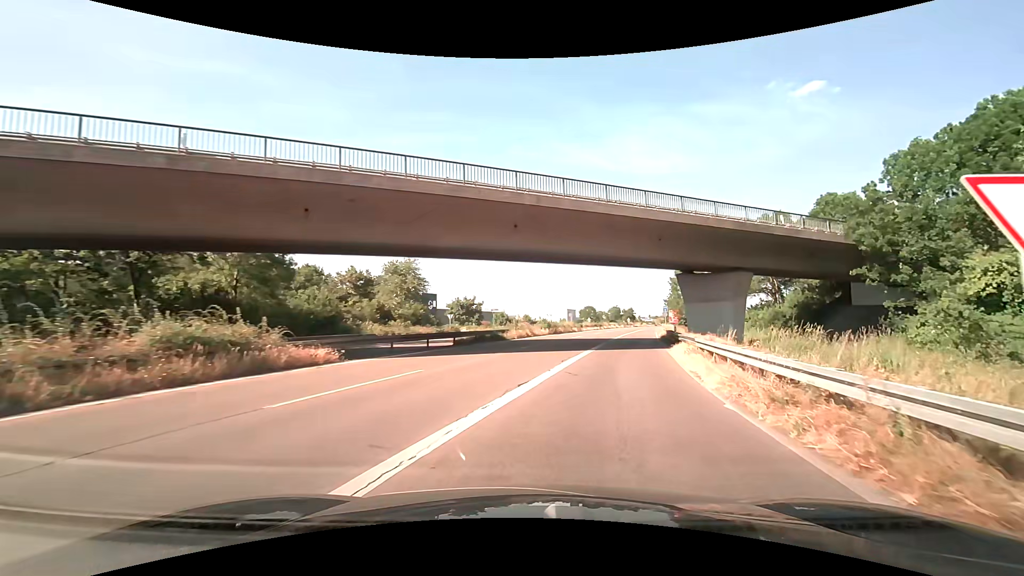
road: trunk_link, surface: asphalt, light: Day
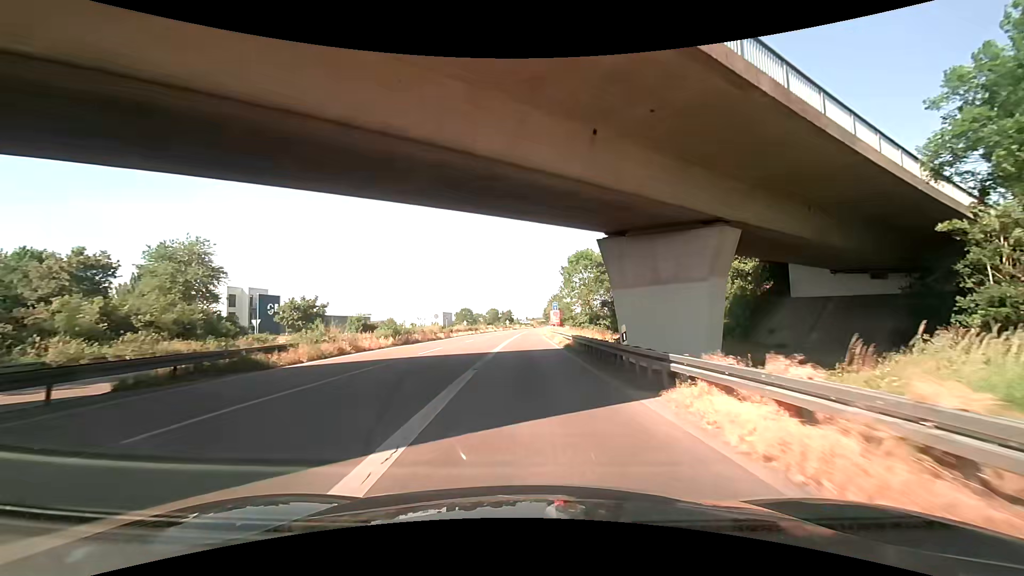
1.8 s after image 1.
(+2.8, +18.6) m; +14°
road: trunk
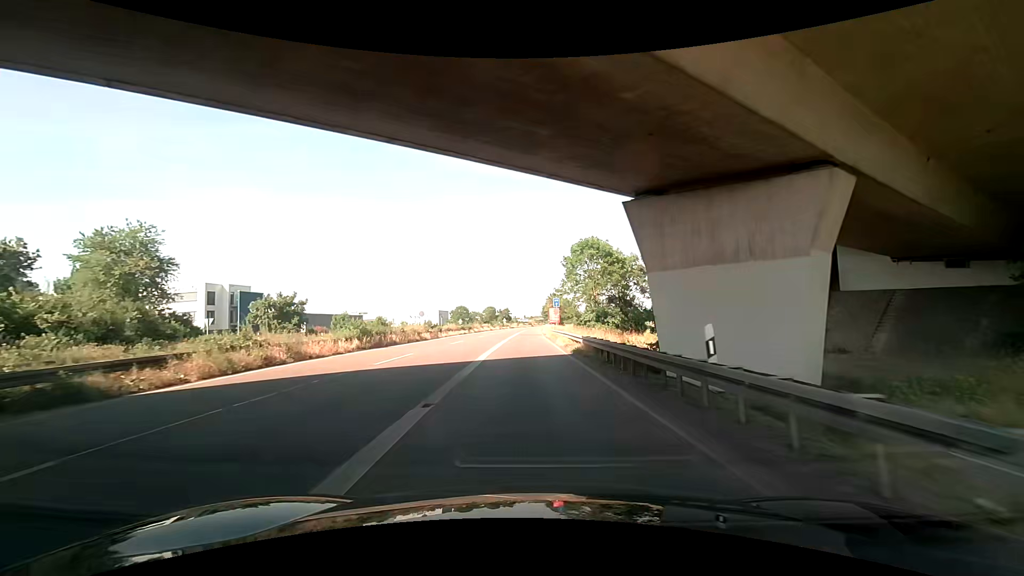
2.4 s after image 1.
(0.0, +6.9) m; 0°
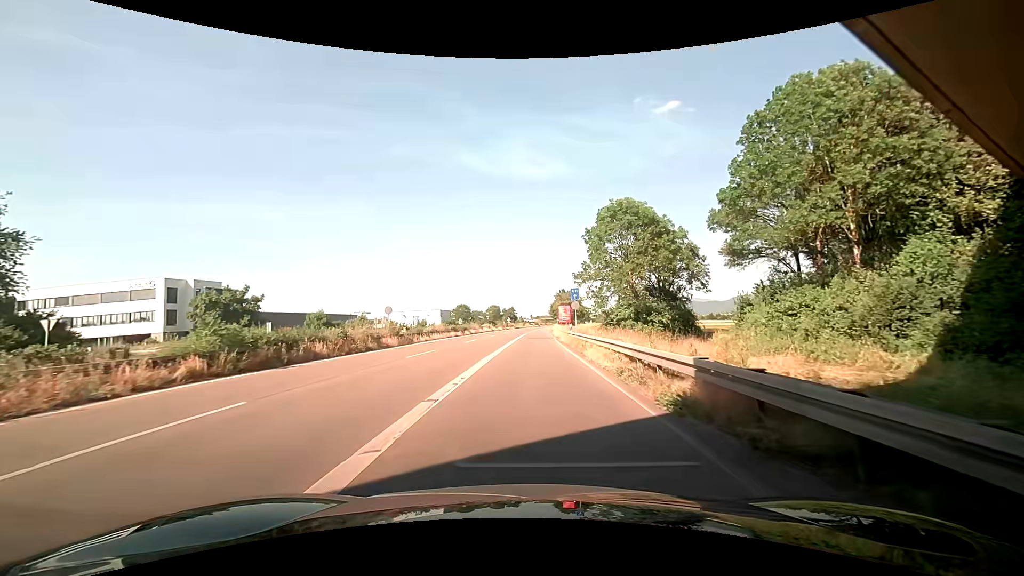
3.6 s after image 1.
(-0.2, +14.6) m; -2°
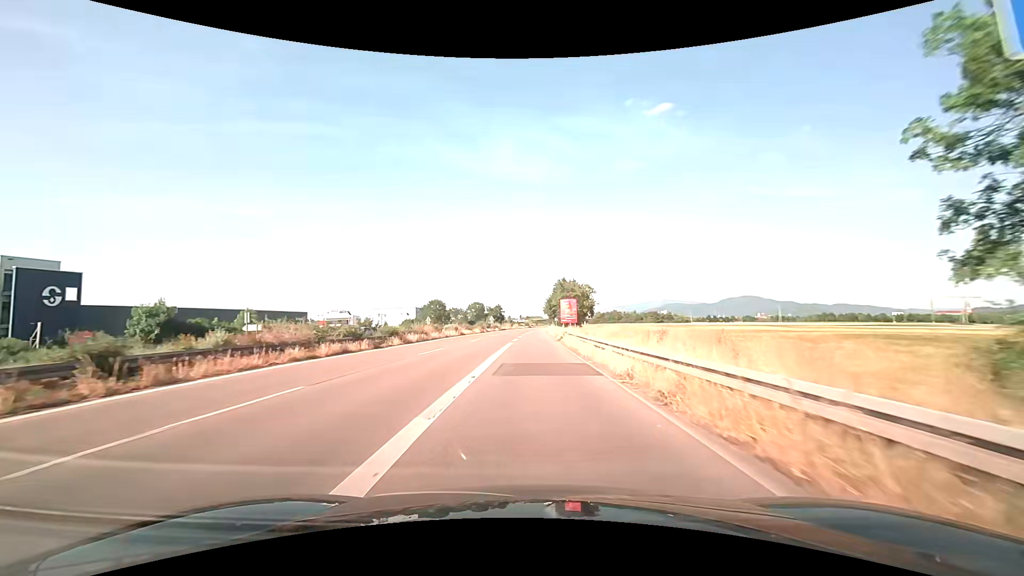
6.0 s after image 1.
(+0.4, +34.6) m; +2°
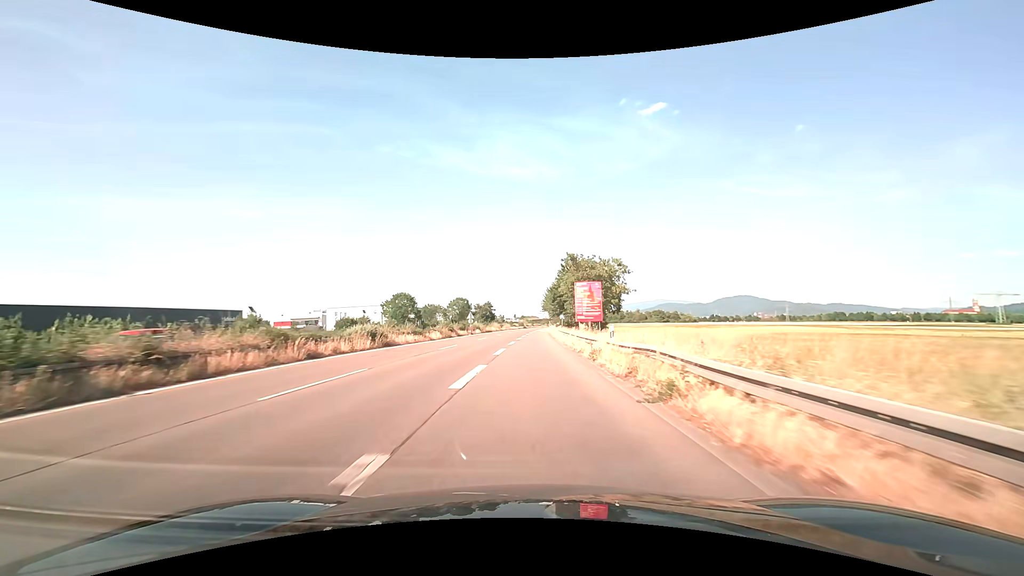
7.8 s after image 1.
(+0.2, +32.5) m; 0°
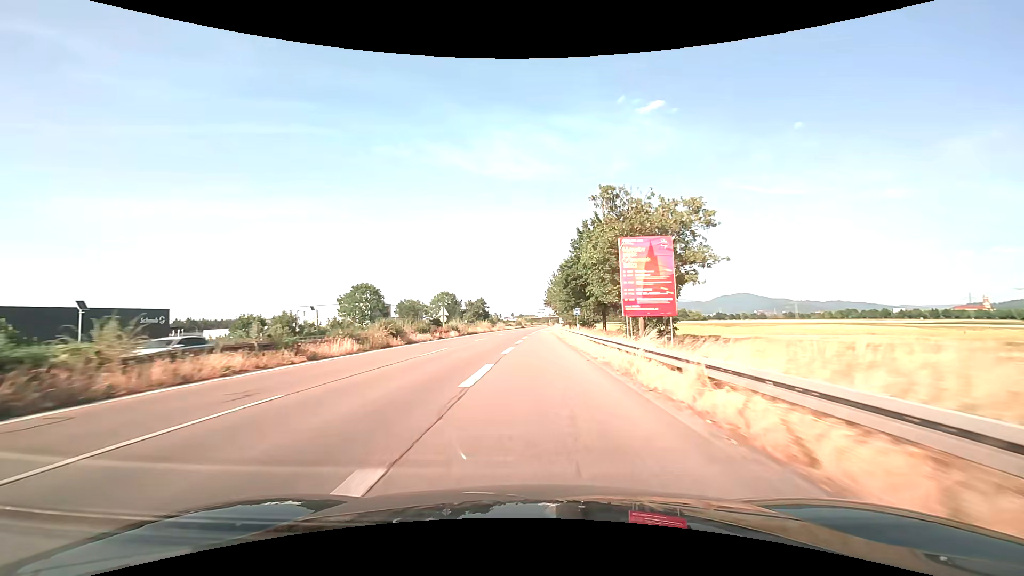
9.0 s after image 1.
(+0.1, +24.3) m; 0°
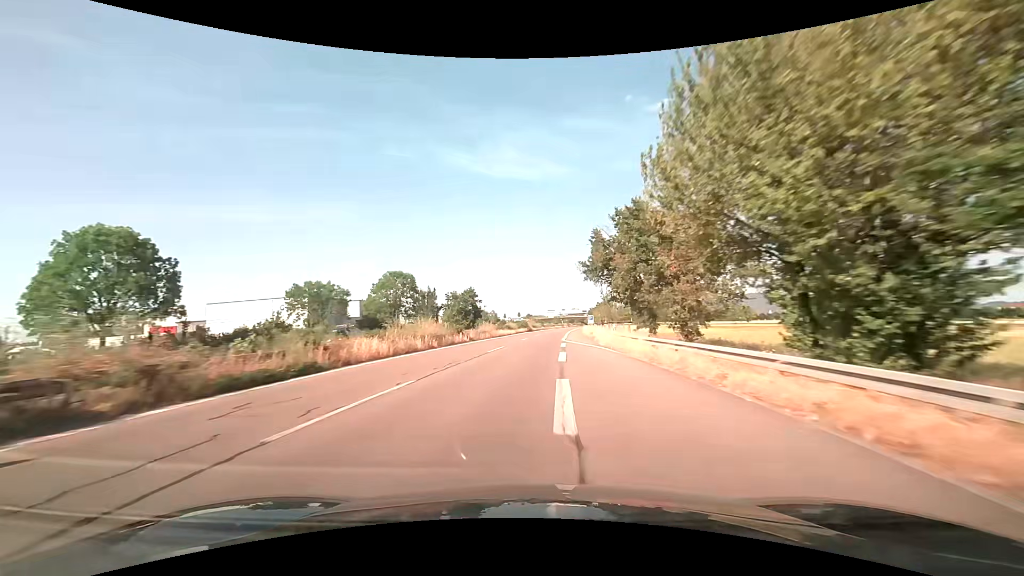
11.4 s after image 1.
(-0.2, +53.2) m; -1°
(0, +10) (0, +20) (0, +30) (0, +40) (+1, +50) (+2, +60) (+3, +70) (+4, +80) (+4, +90) (+5, +100) m
